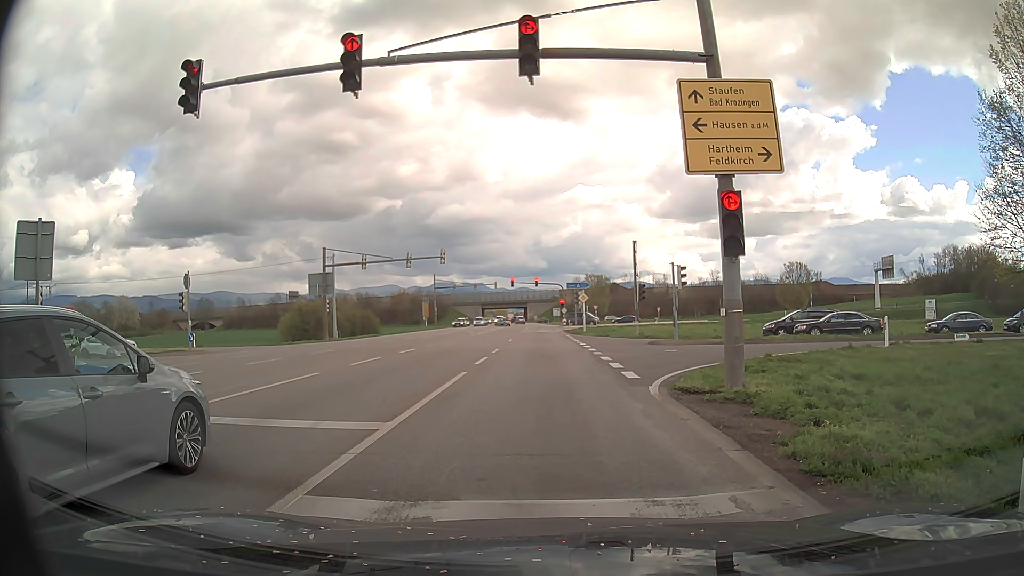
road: primary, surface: asphalt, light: Day
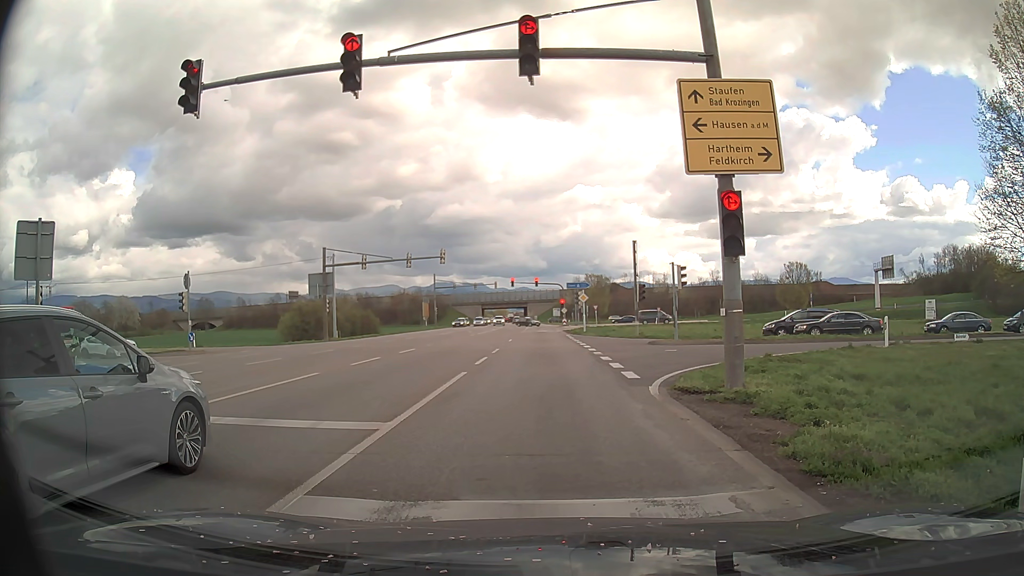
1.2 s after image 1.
(0.0, 0.0) m; 0°
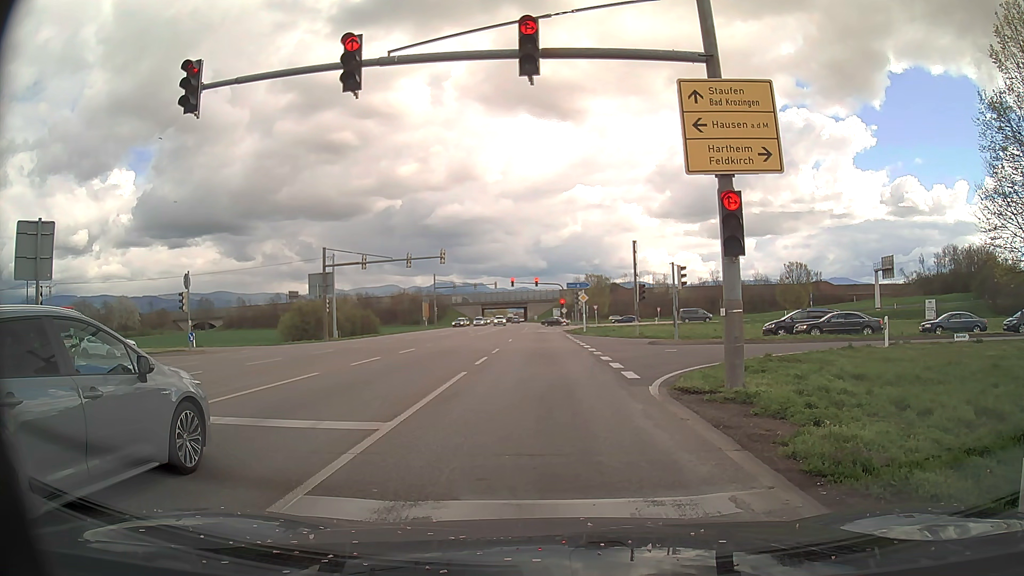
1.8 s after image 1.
(0.0, 0.0) m; 0°
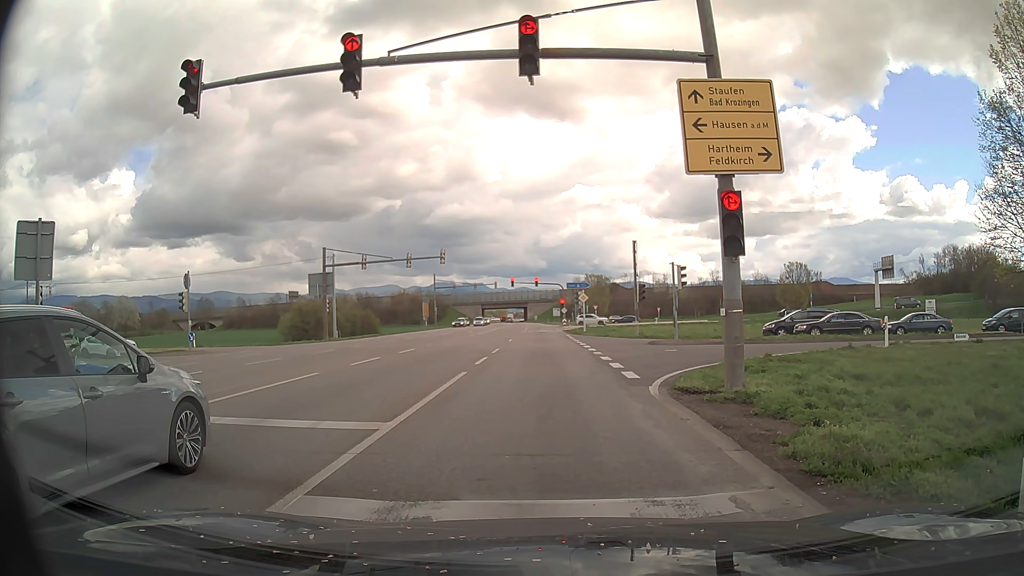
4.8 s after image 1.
(0.0, 0.0) m; 0°
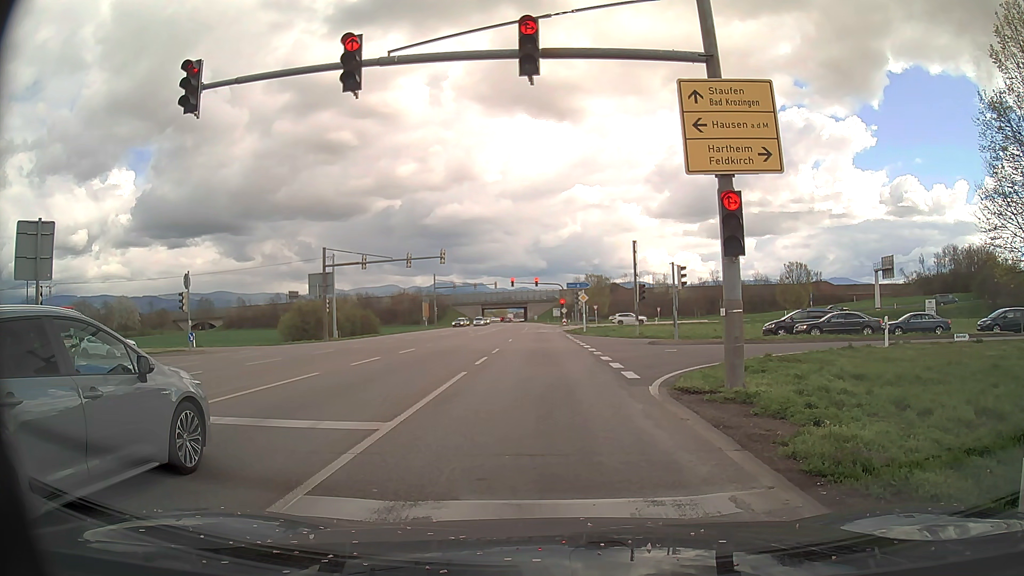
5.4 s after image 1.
(0.0, 0.0) m; 0°
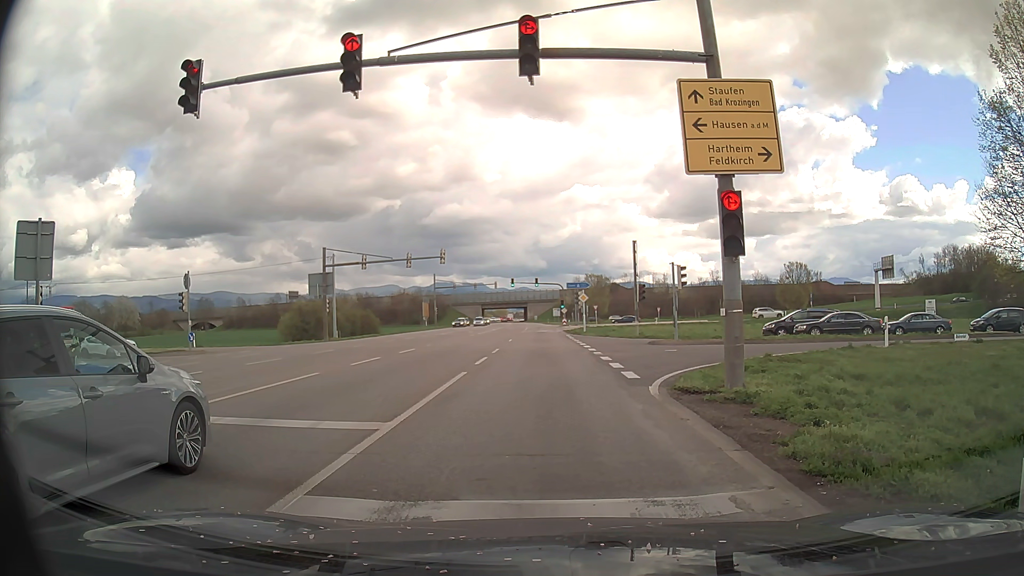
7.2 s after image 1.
(0.0, 0.0) m; 0°
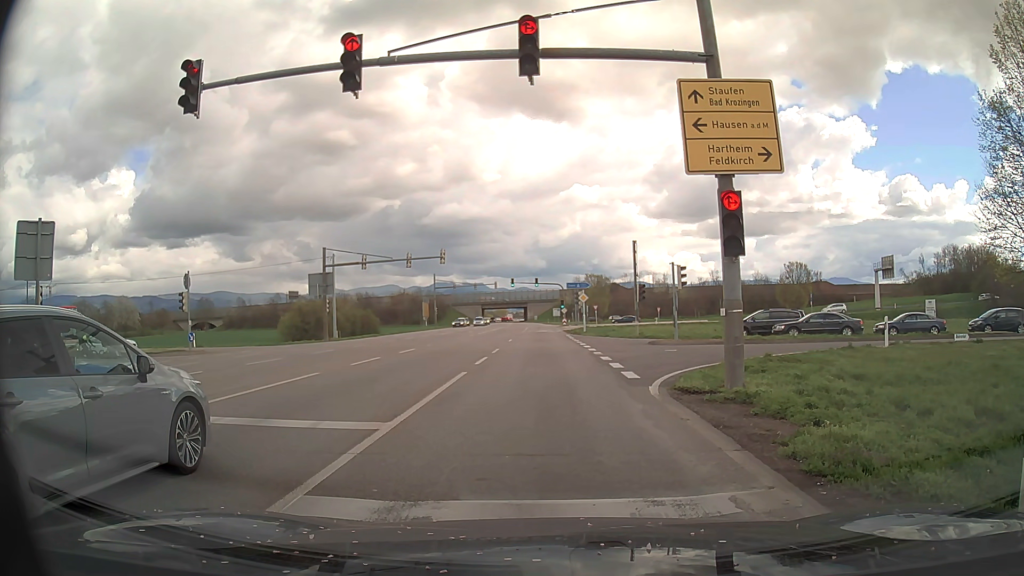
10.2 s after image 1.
(0.0, 0.0) m; 0°
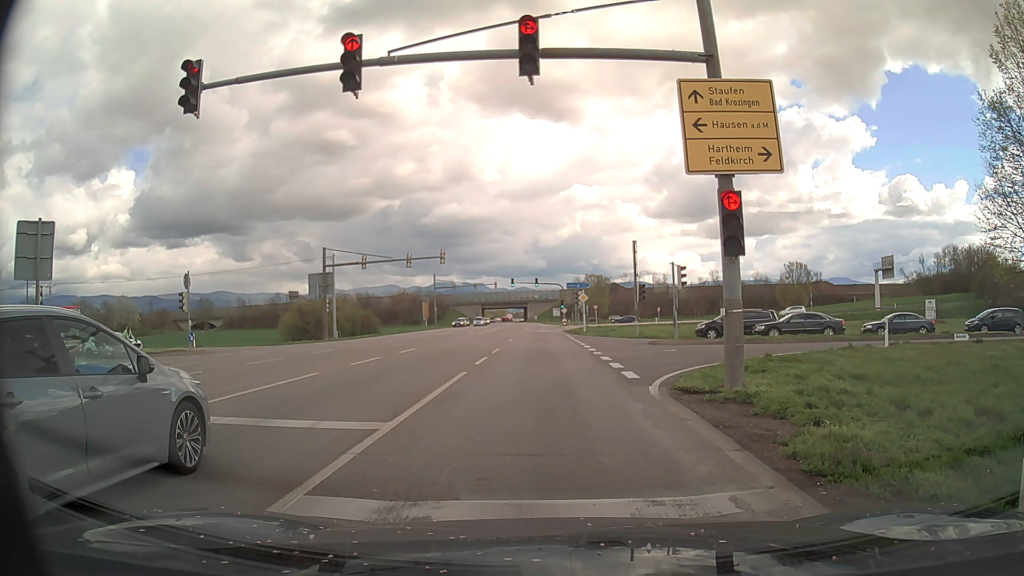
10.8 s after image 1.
(0.0, 0.0) m; 0°
(0, +10) (0, +20) (0, +30) (0, +40) (0, +50) (0, +60) (0, +70) (0, +80) (0, +90) (0, +100) m
